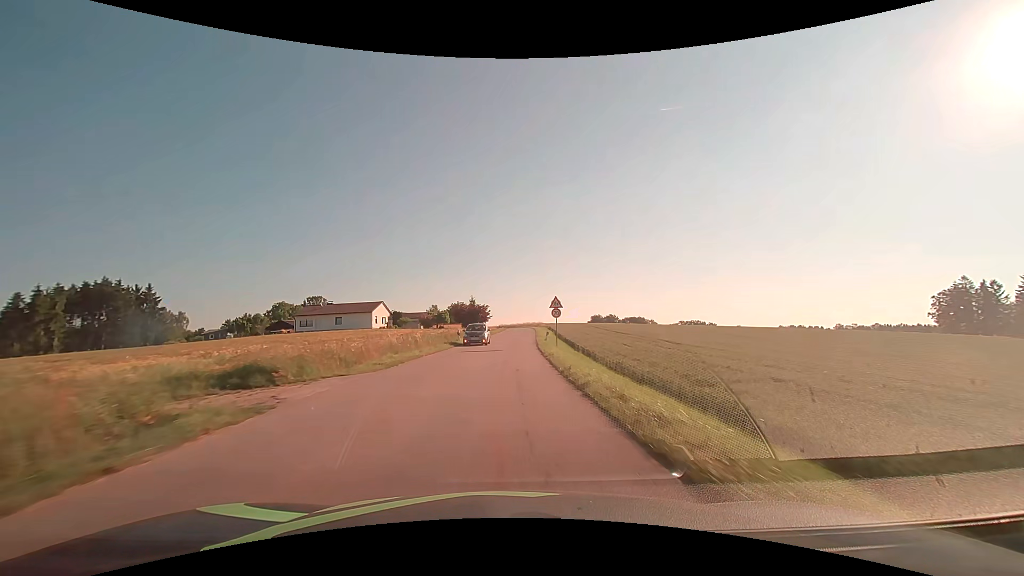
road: tertiary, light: Day
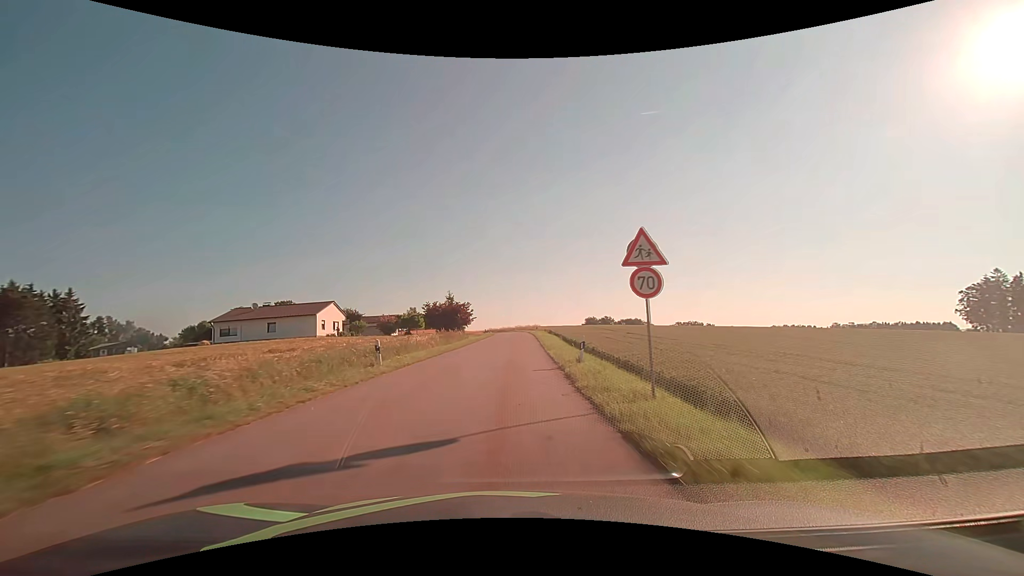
(+0.2, +21.7) m; +1°
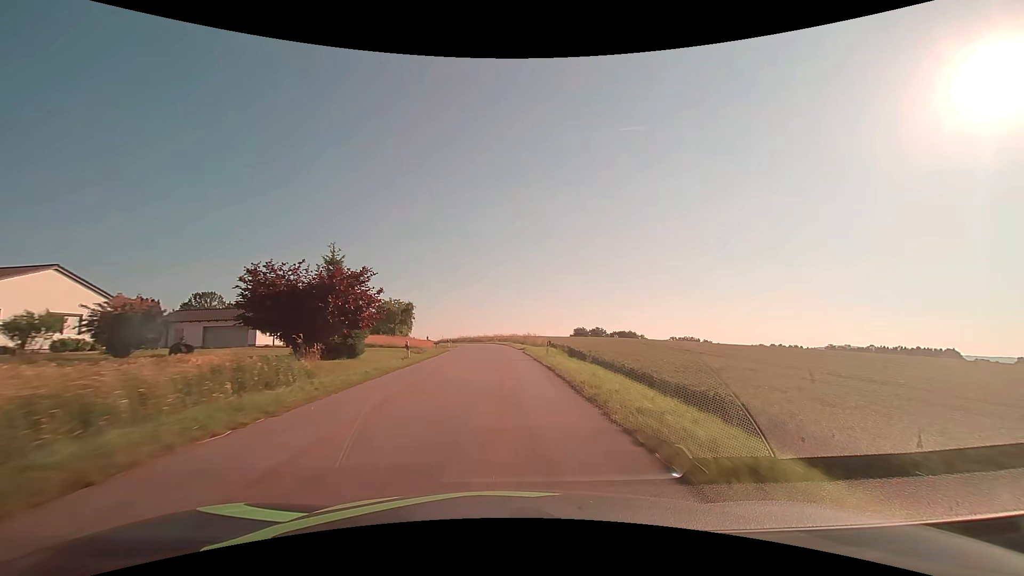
(+0.9, +42.7) m; +2°
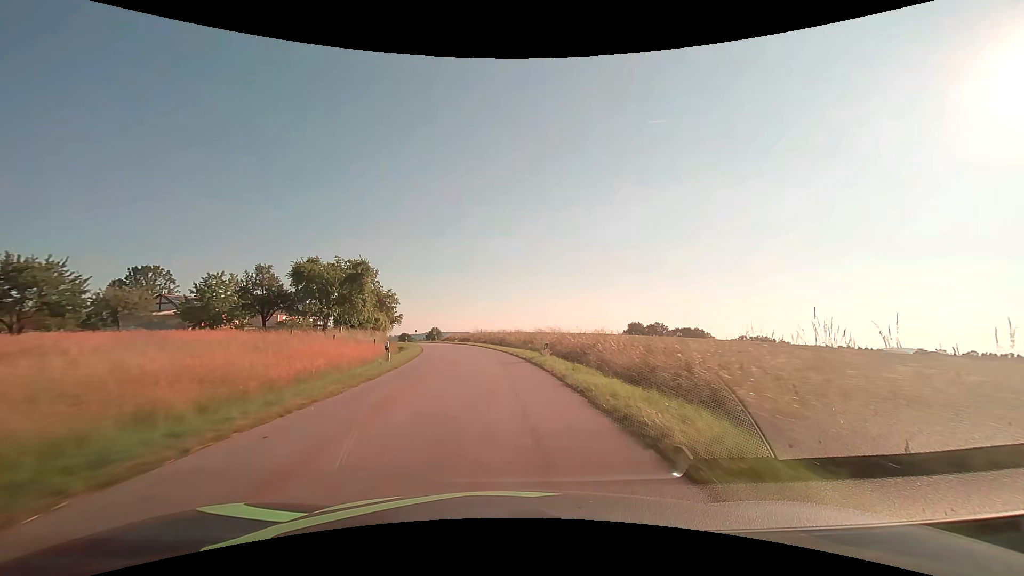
(-1.4, +54.5) m; -4°
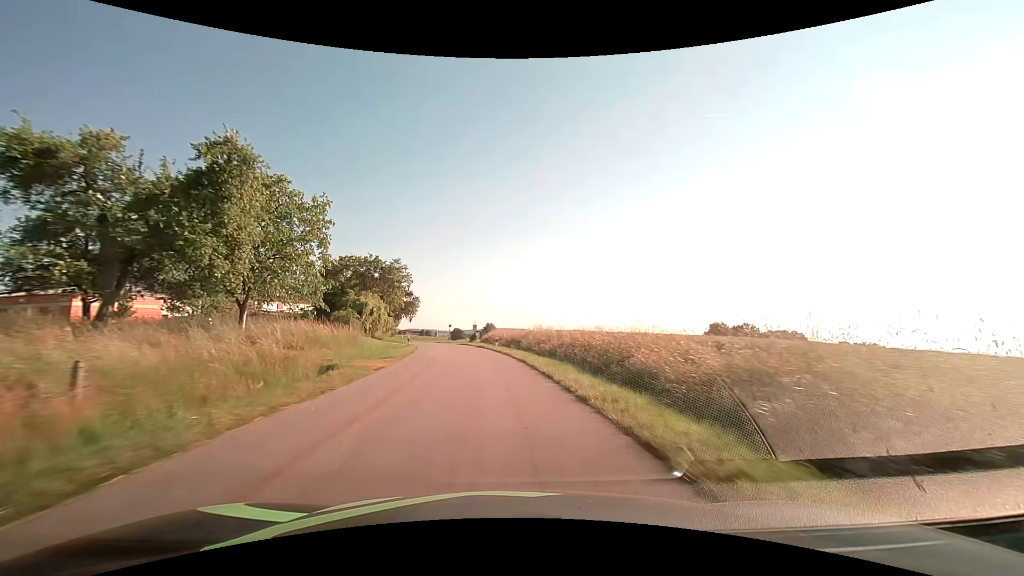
(-1.8, +32.9) m; -7°
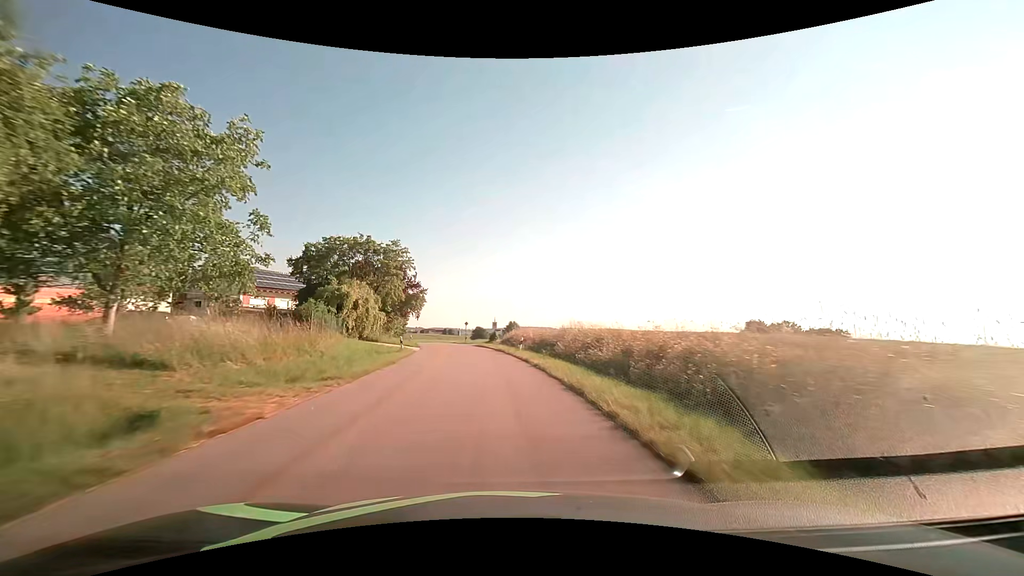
(-0.2, +11.0) m; -3°
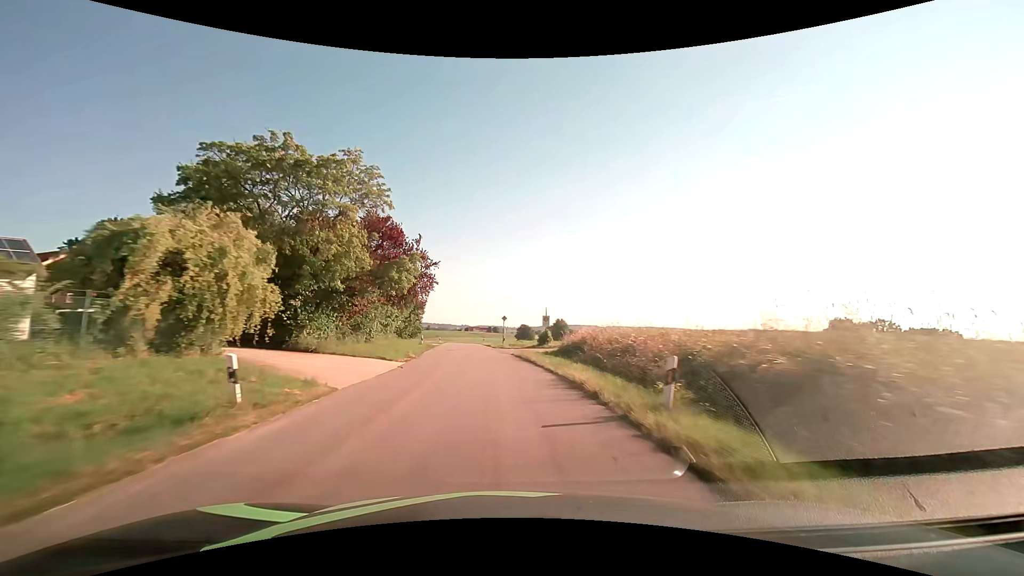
(-0.9, +22.0) m; -5°
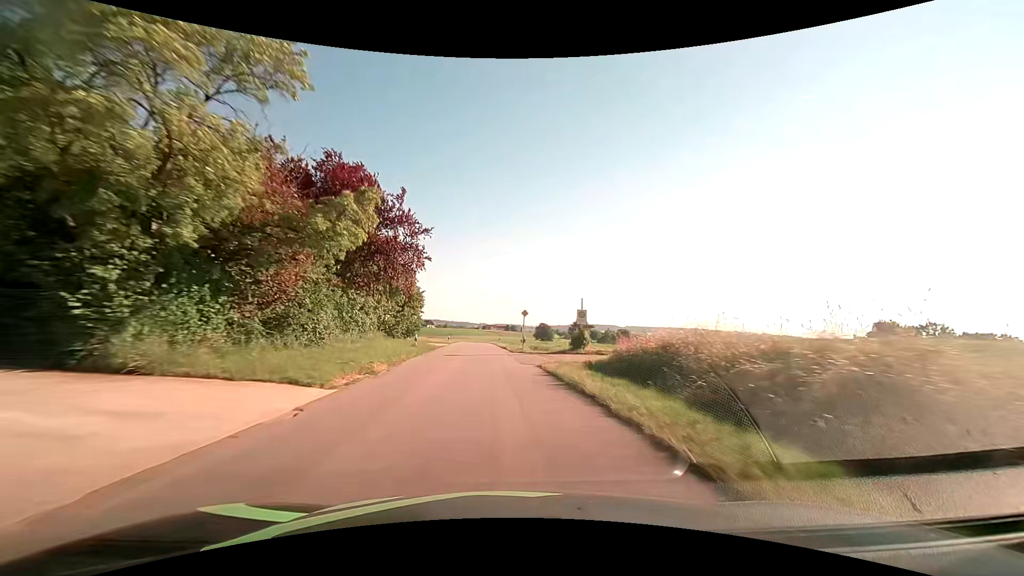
(-0.2, +11.0) m; -2°
(0, +10) (-1, +20) (-1, +30) (-2, +40) (-3, +50) (-3, +60) (-4, +70) (-4, +80) (-5, +90) (-6, +100) m
